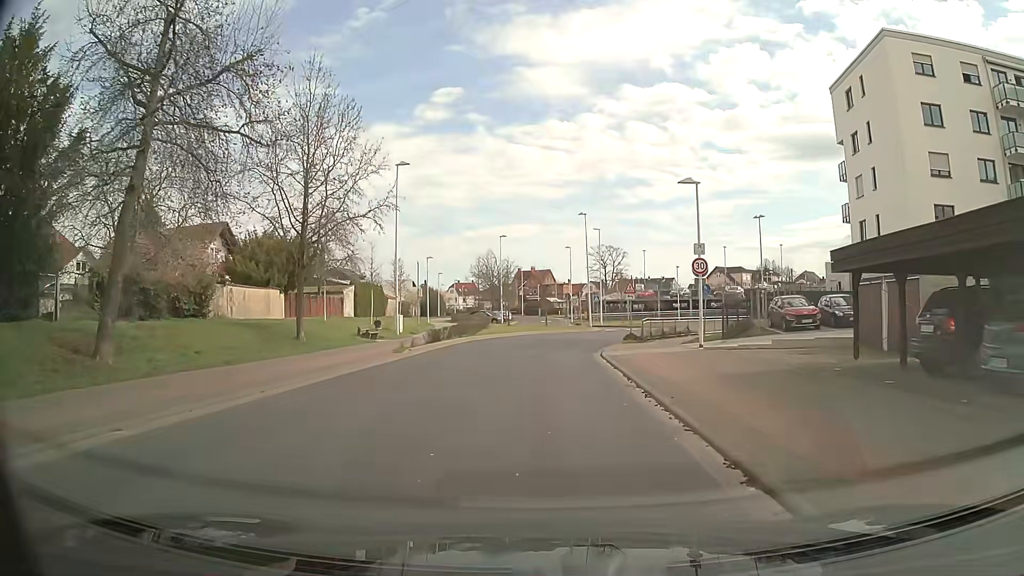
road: tertiary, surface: asphalt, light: Day
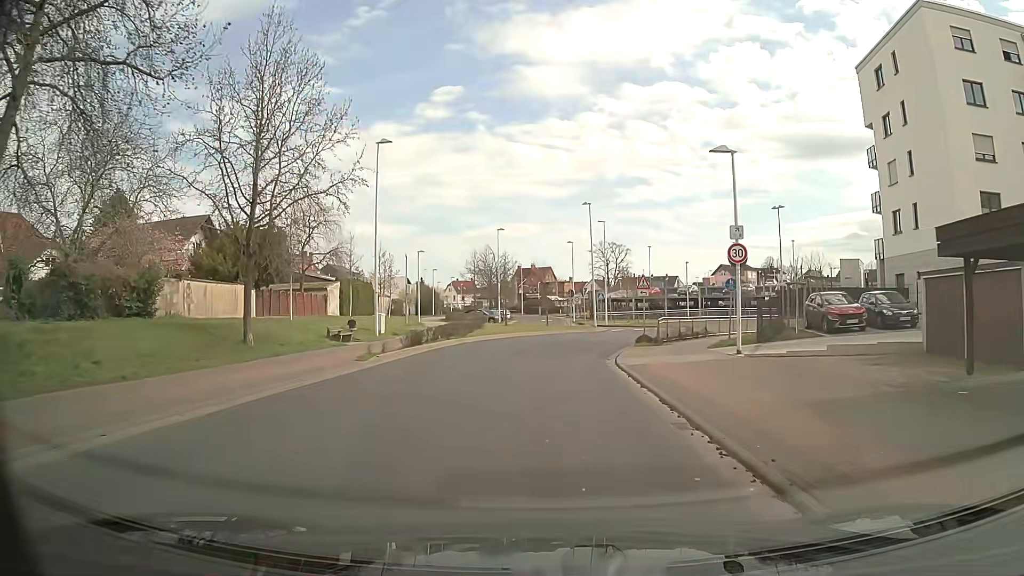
(0.0, +4.8) m; 0°
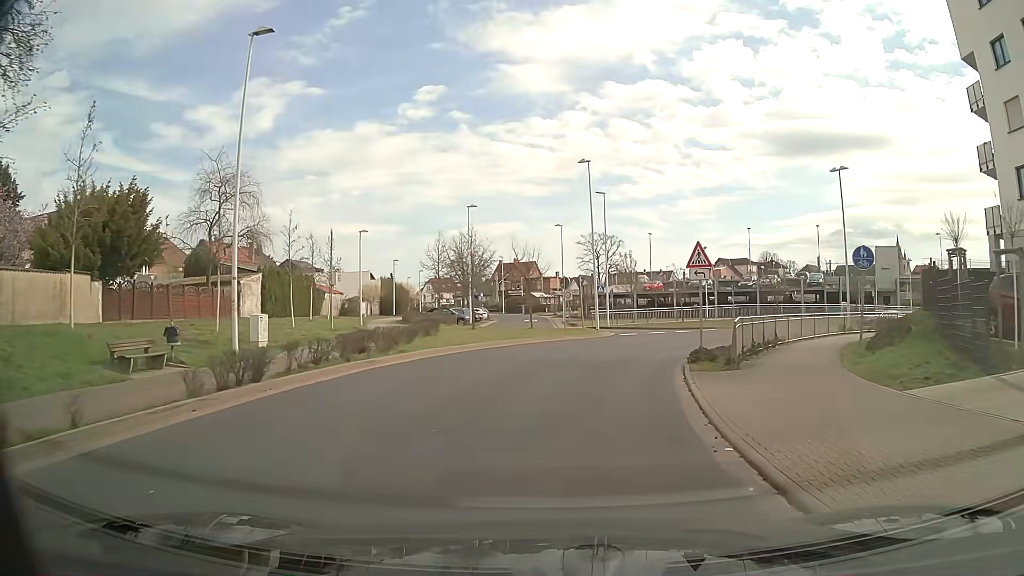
(+0.1, +14.3) m; +1°
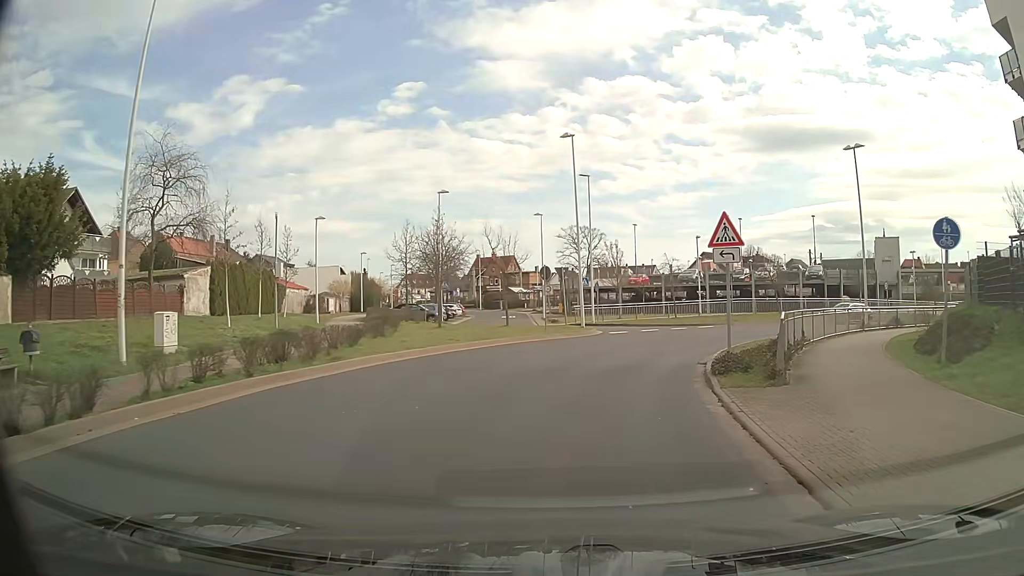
(+0.1, +4.8) m; +2°
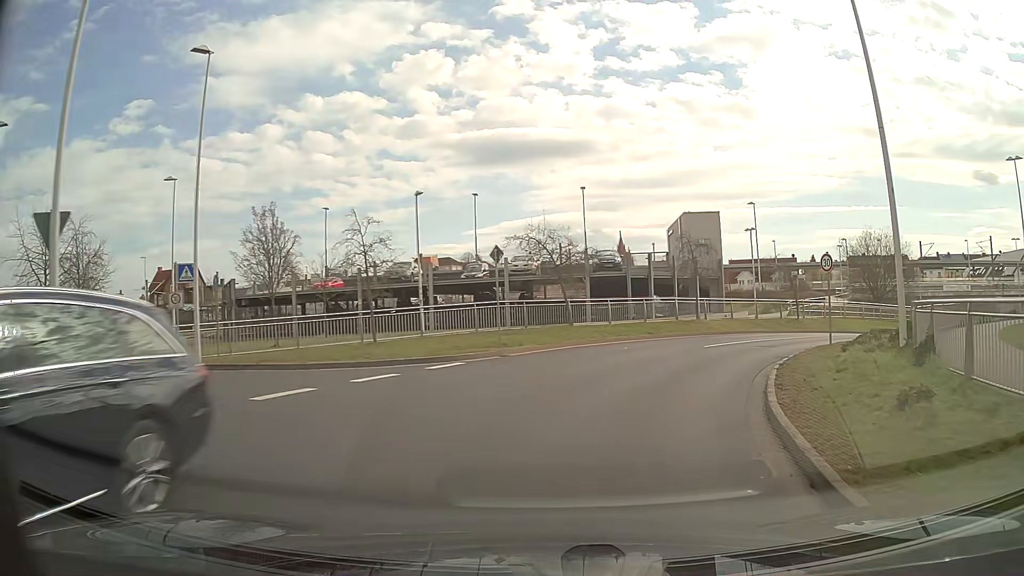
(+4.1, +23.5) m; +24°
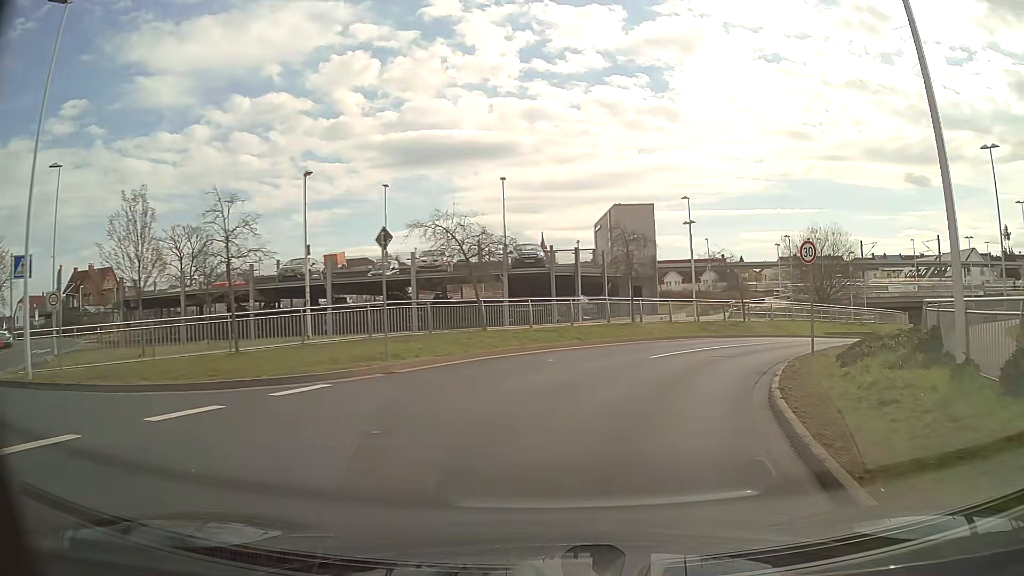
(+0.3, +4.7) m; +6°
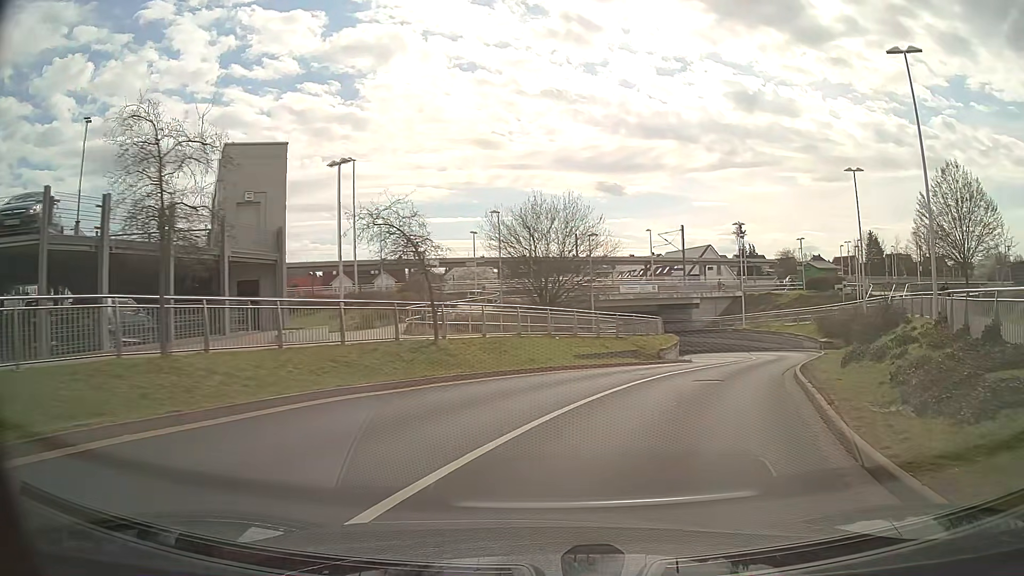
(+4.4, +18.4) m; +28°
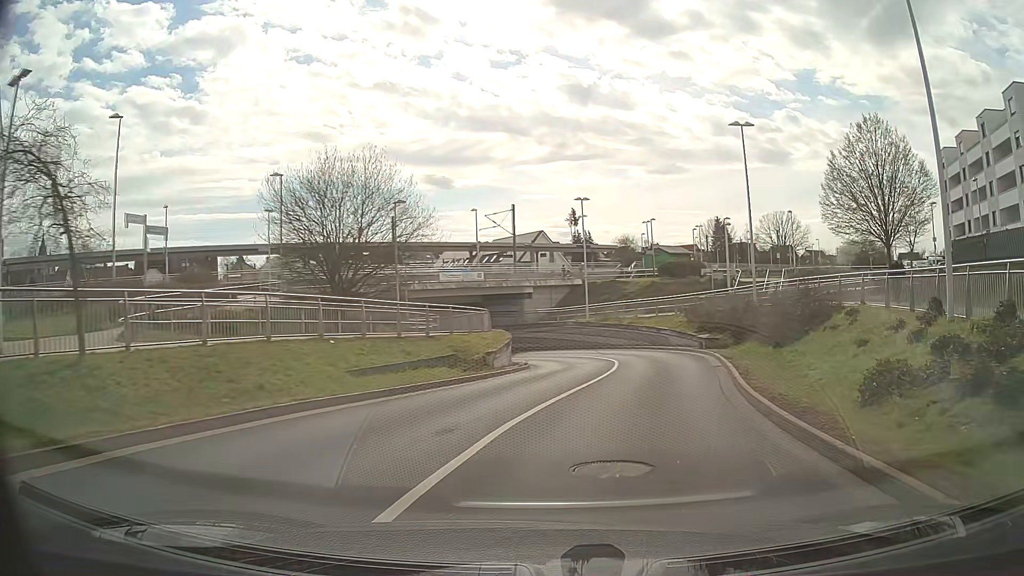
(+1.2, +9.6) m; +14°
(+1, +10) (+3, +20) (+5, +30) (+5, +40) (+2, +49) (-2, +58) (-9, +66) (-16, +73) (-25, +76) (-35, +77) m
